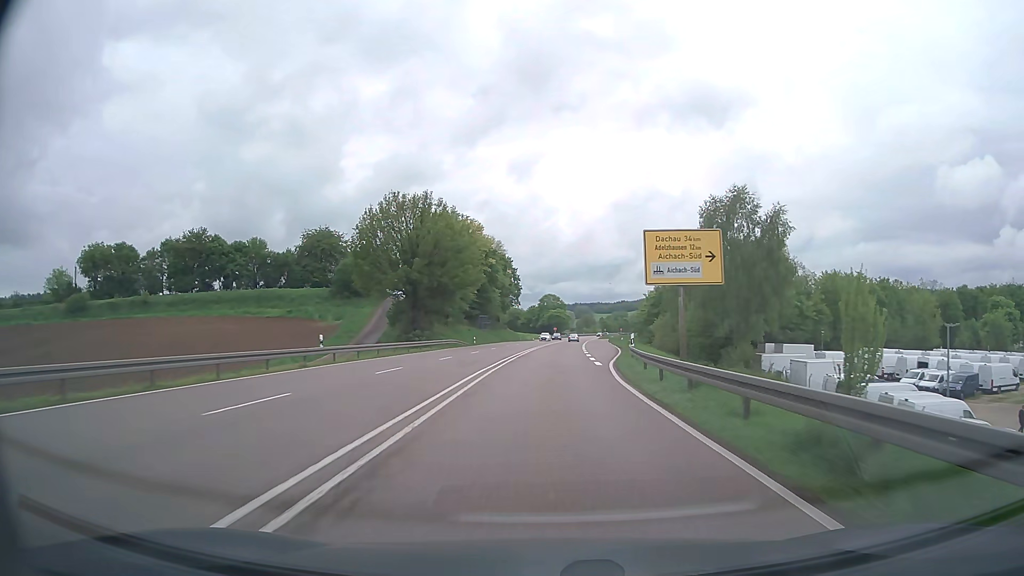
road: trunk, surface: asphalt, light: Day
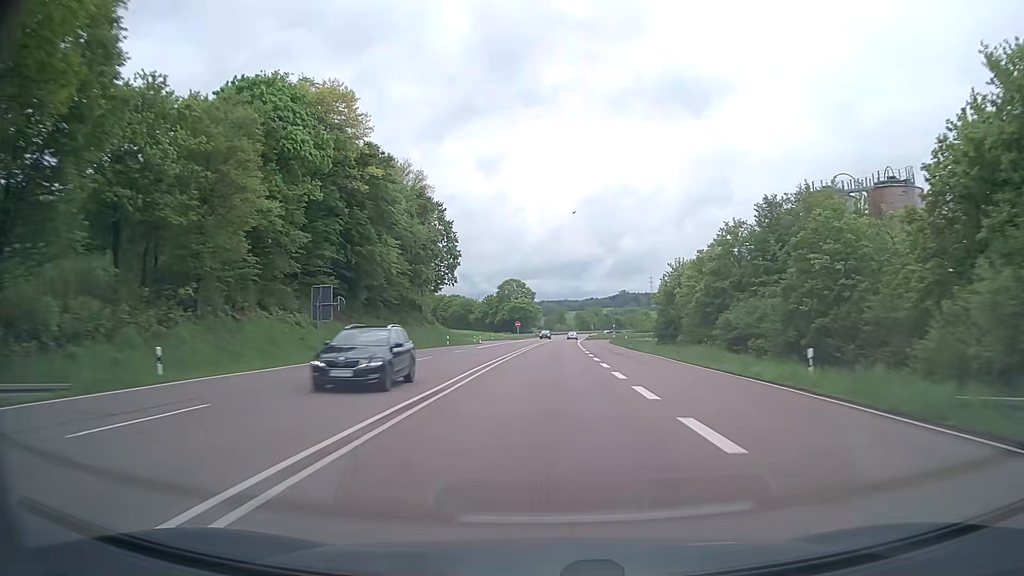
(+1.6, +63.3) m; +3°
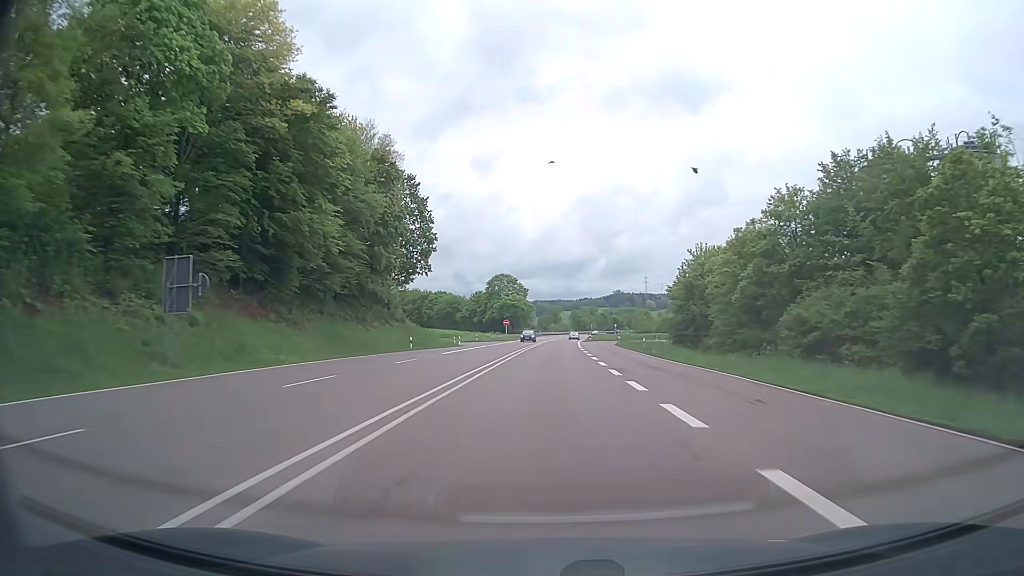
(+0.1, +15.8) m; +1°
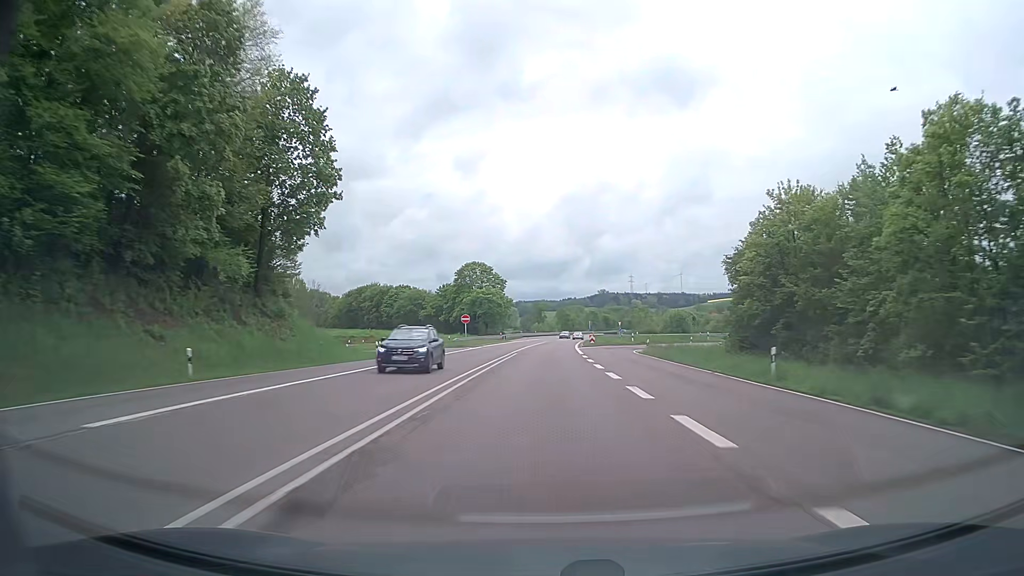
(+0.4, +31.7) m; +1°
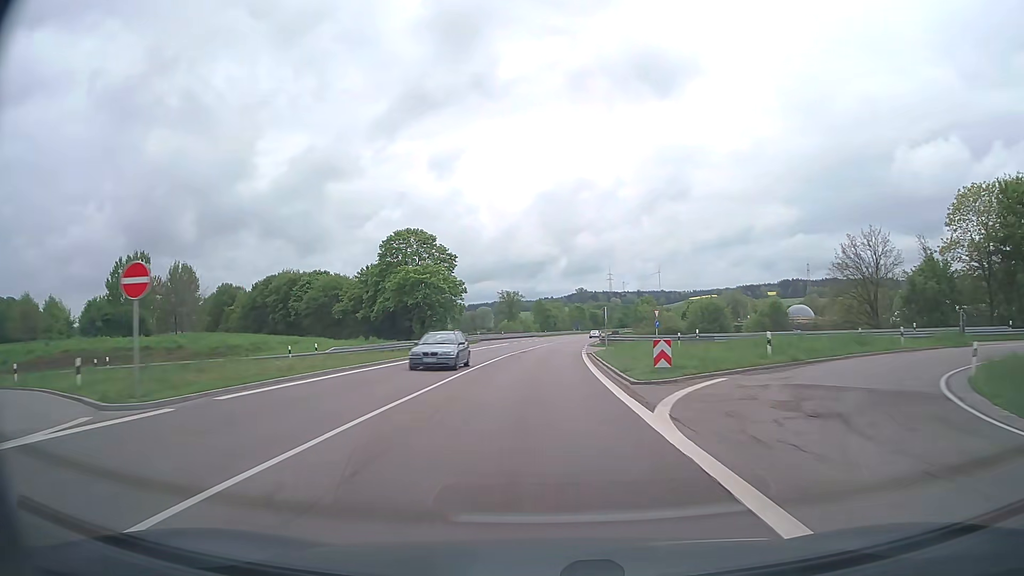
(+0.9, +47.6) m; +2°
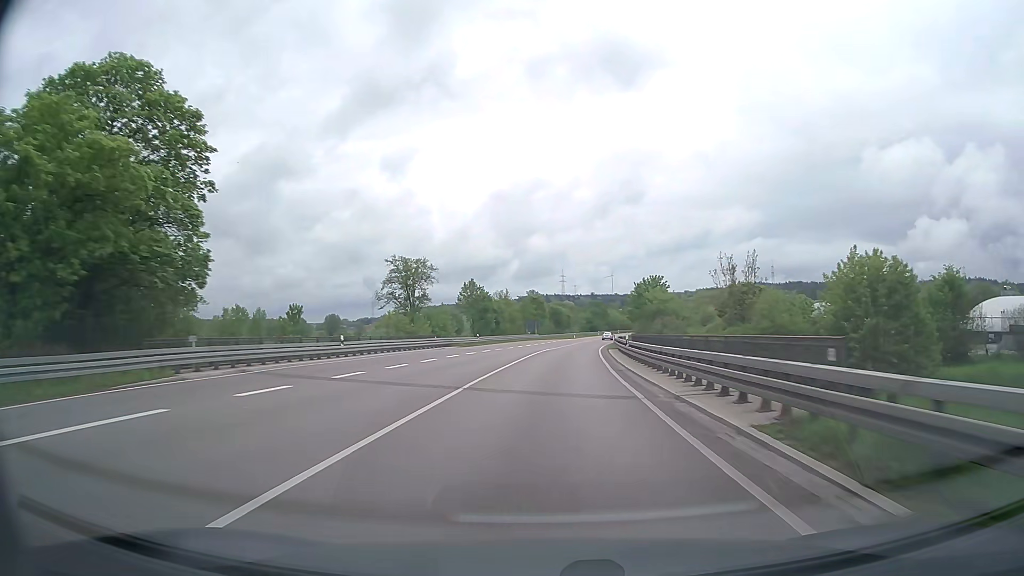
(+2.2, +63.2) m; +4°
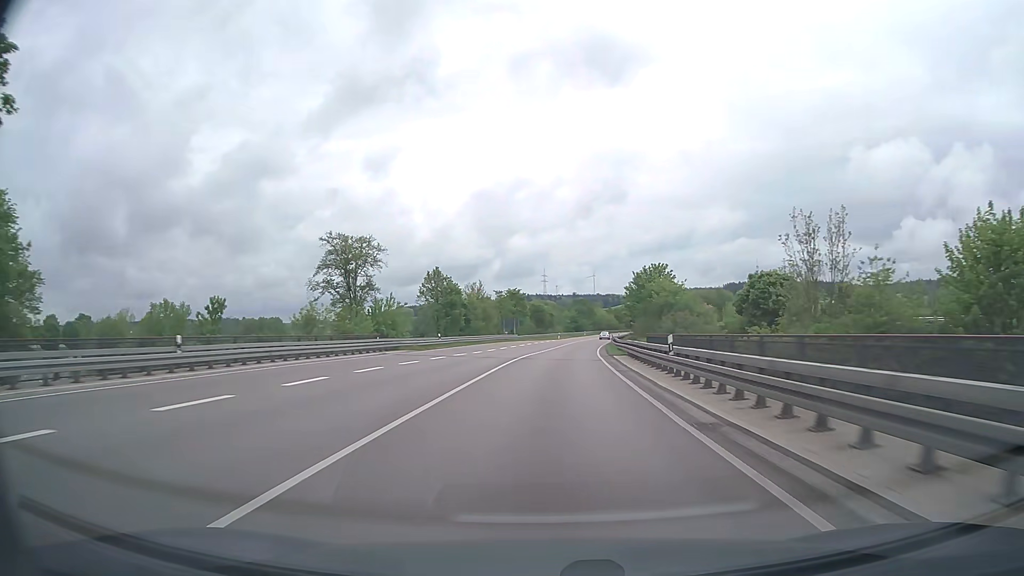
(+0.2, +15.8) m; +1°
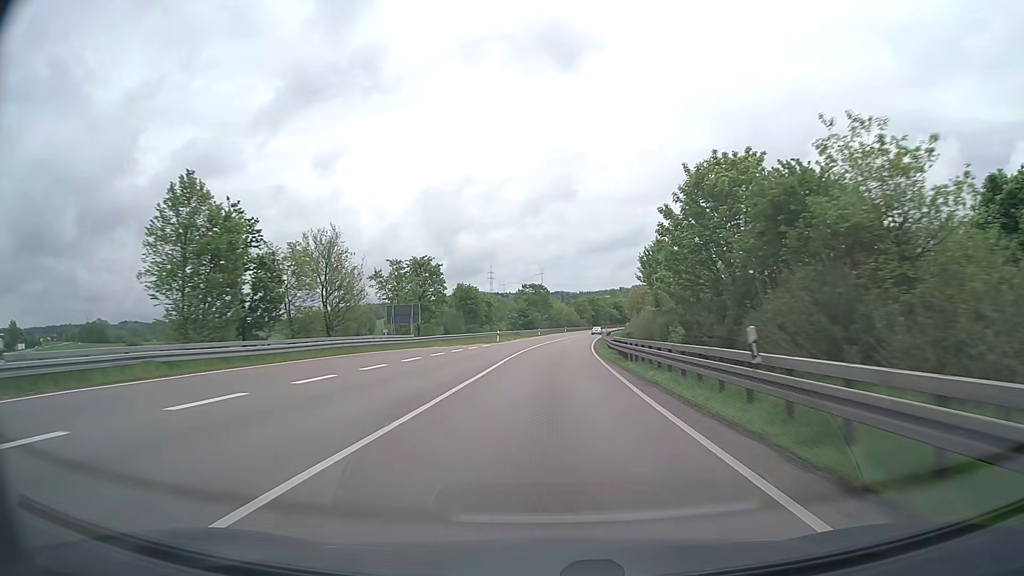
(+1.9, +47.3) m; +4°
(0, +10) (0, +20) (+1, +30) (+1, +40) (+2, +50) (+2, +60) (+3, +70) (+4, +80) (+5, +90) (+7, +100) m
